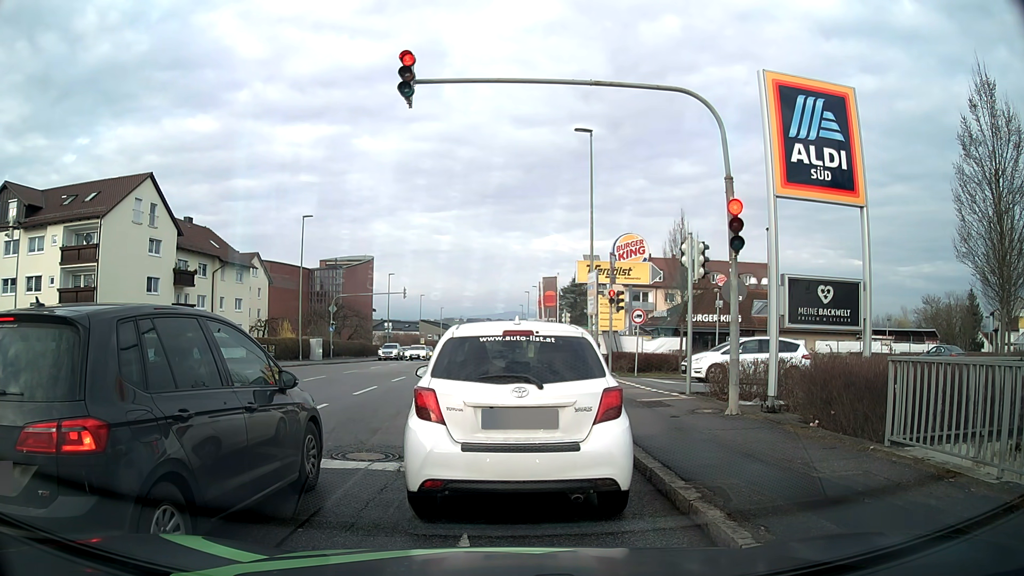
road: tertiary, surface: asphalt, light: Day
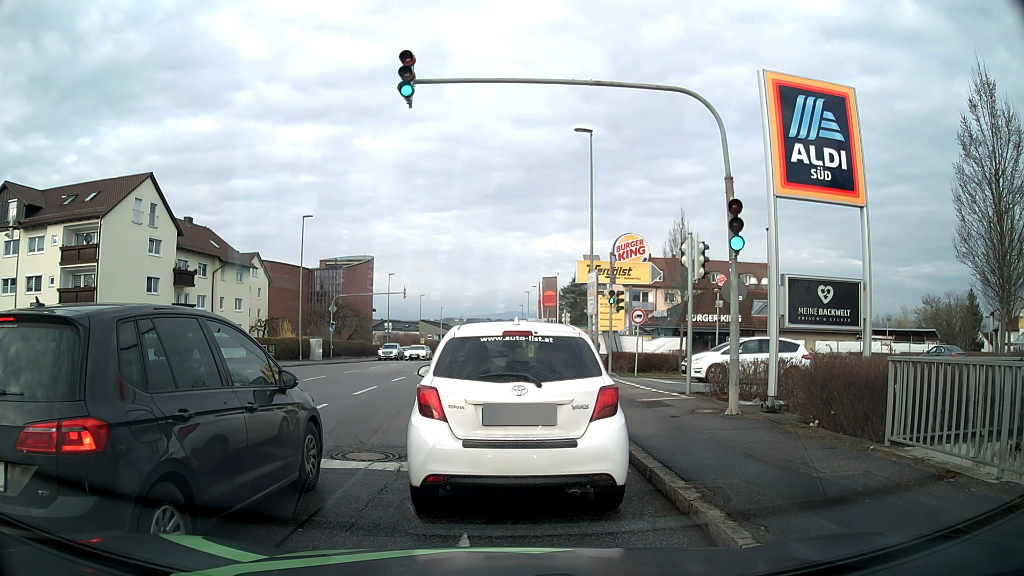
(0.0, 0.0) m; 0°
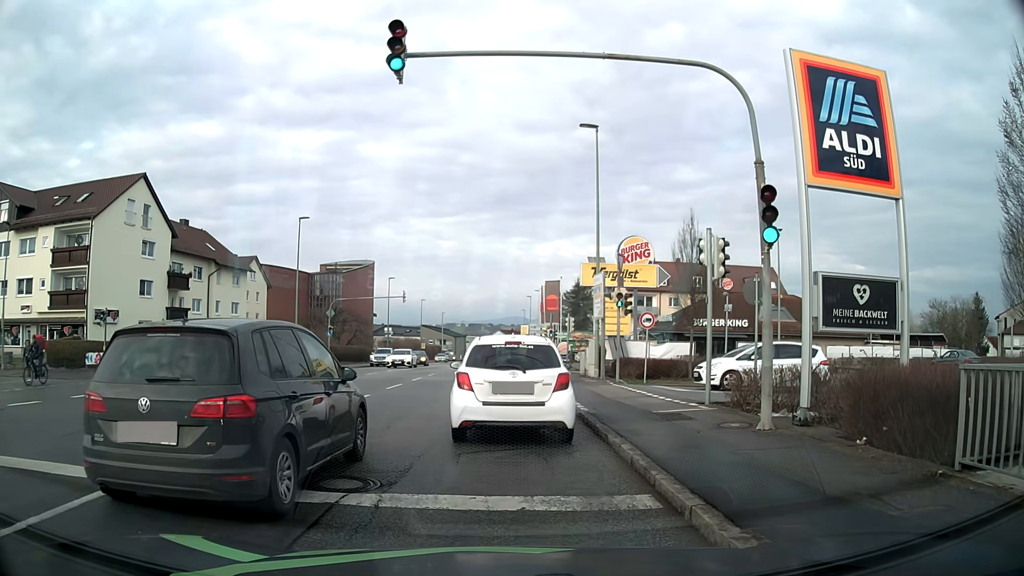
(0.0, +1.5) m; -2°
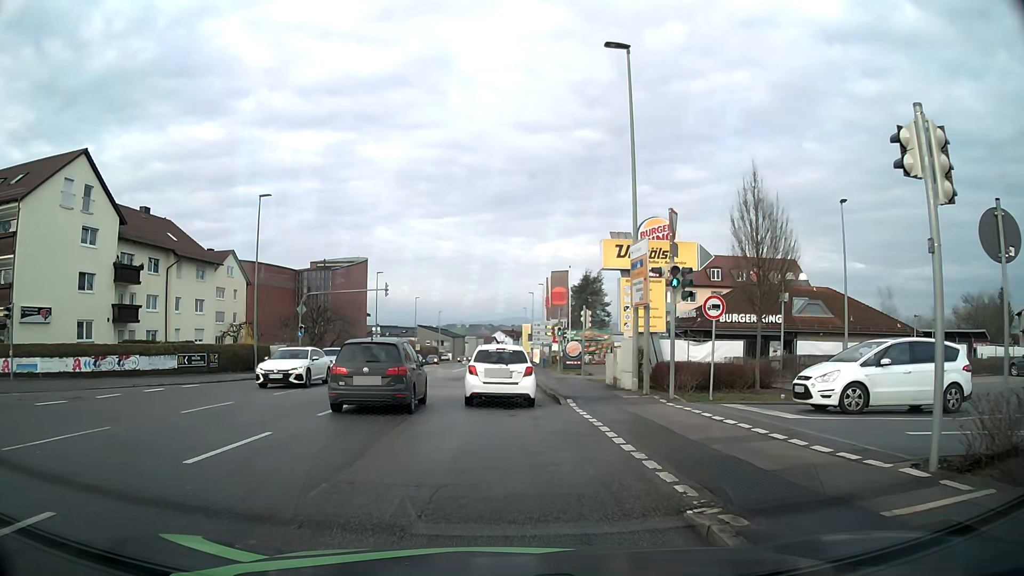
(0.0, +8.4) m; -1°
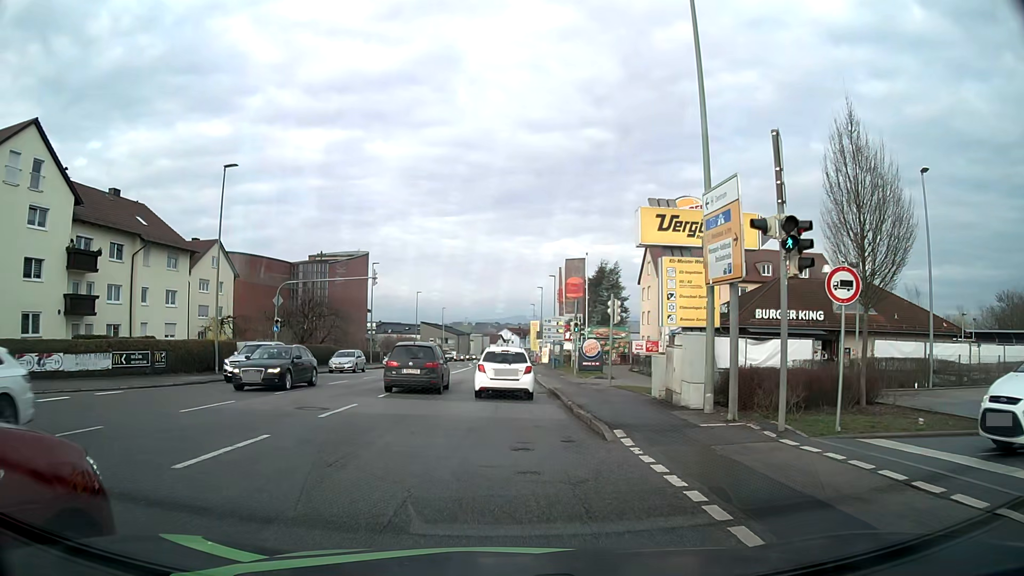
(0.0, +6.6) m; 0°
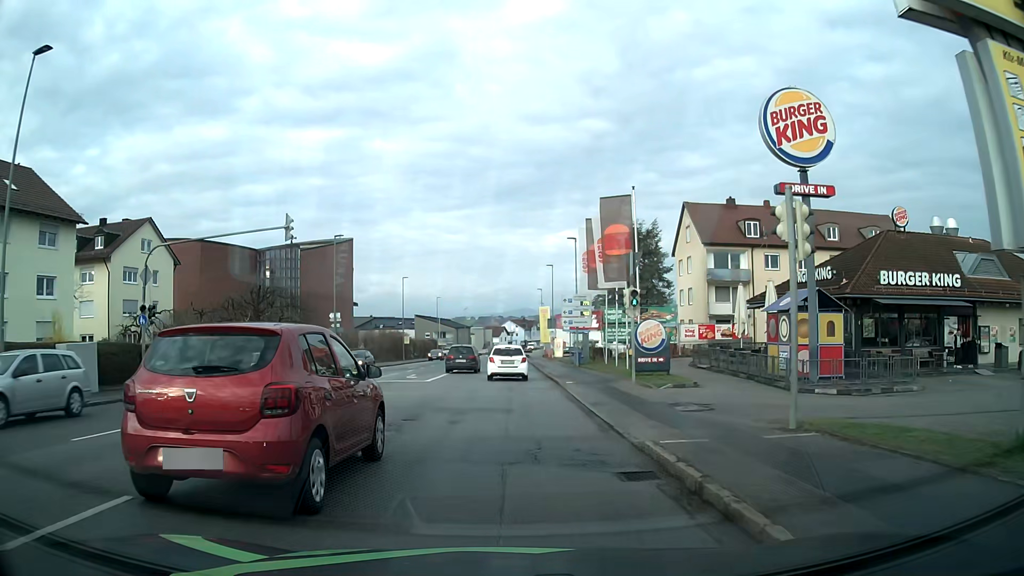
(0.0, +16.6) m; +1°
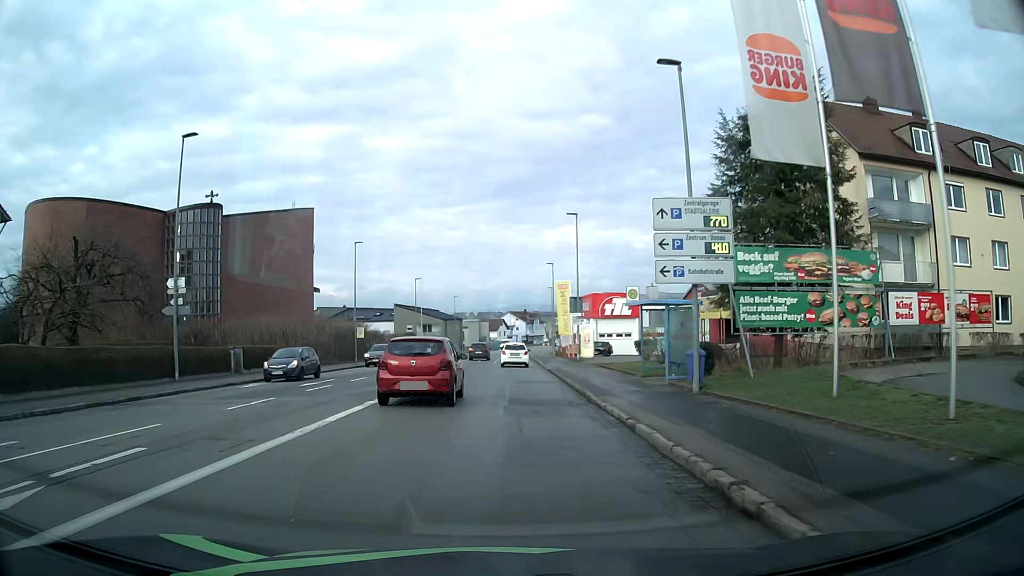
(-0.3, +27.3) m; -1°
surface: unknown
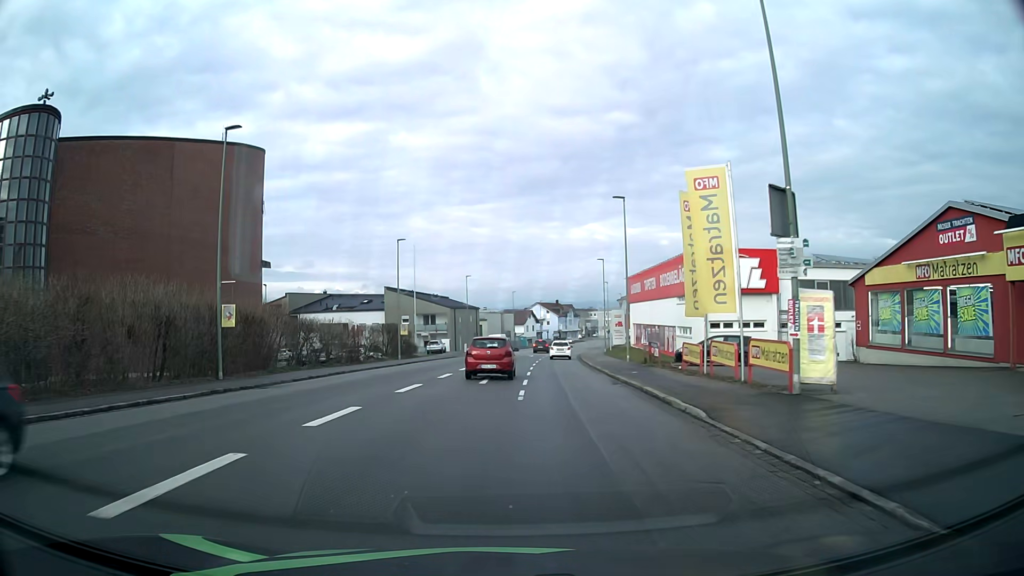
(-0.7, +33.2) m; -3°
(0, +10) (0, +20) (0, +30) (+1, +40) (+1, +50) (+2, +60) (+3, +70) (+4, +80) (+6, +90) (+7, +100) m
